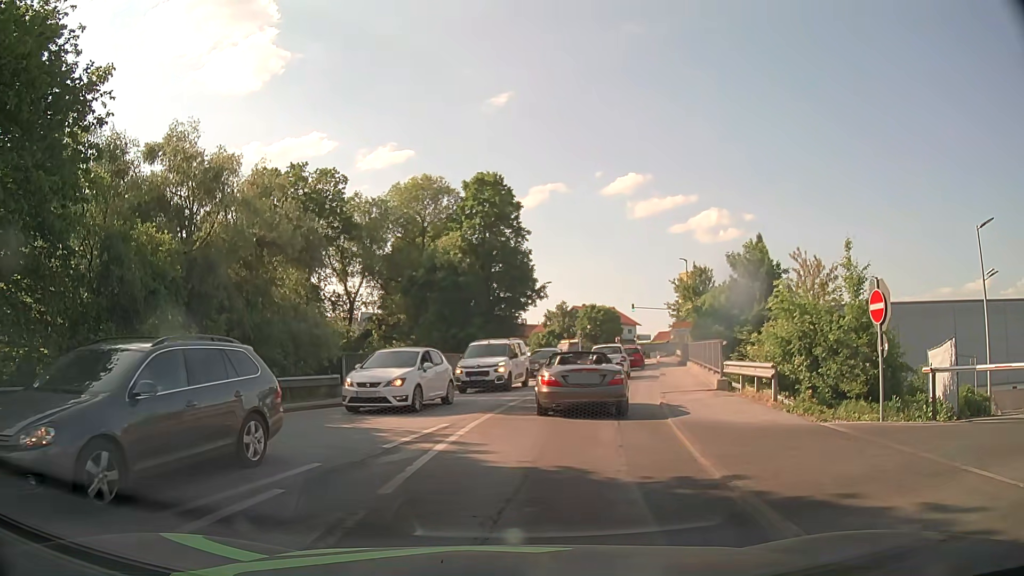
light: Day
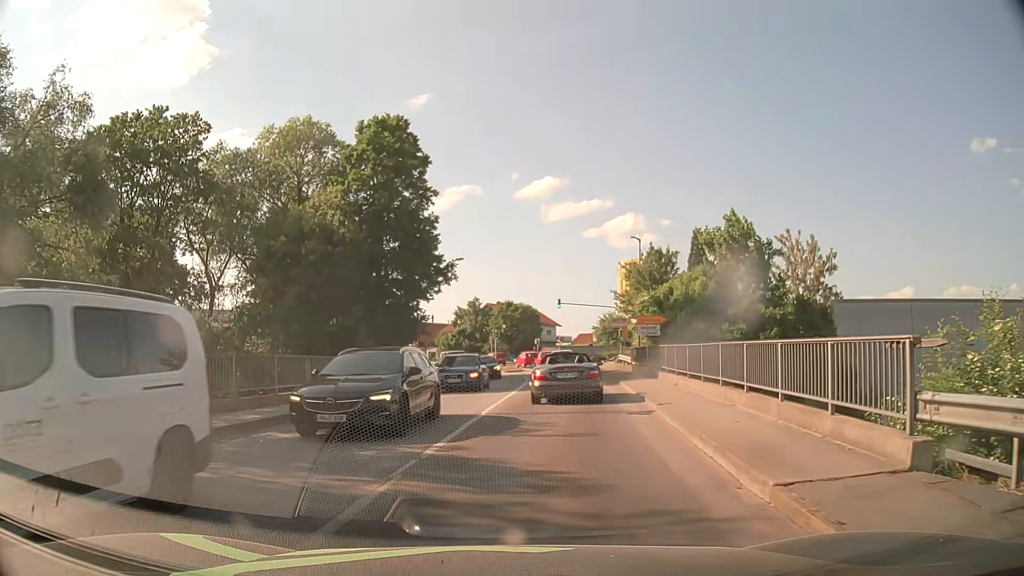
(+0.7, +12.7) m; +7°
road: tertiary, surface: asphalt
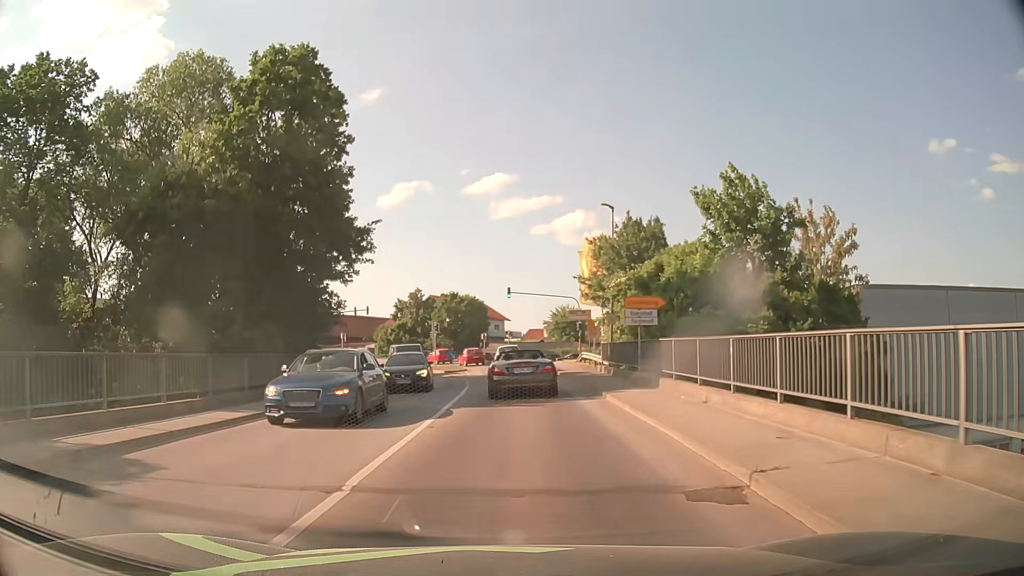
(+0.5, +8.6) m; +4°
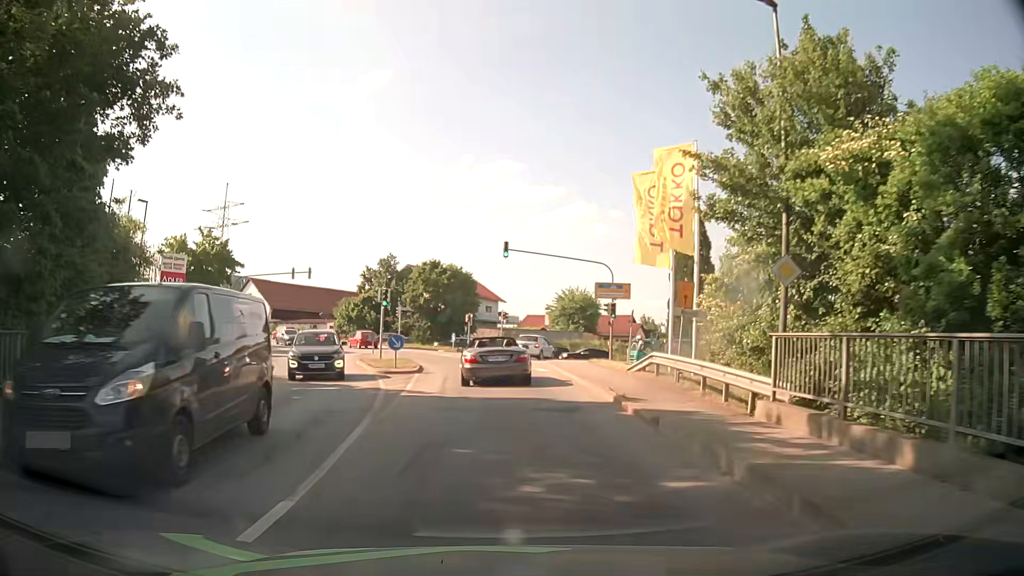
(+0.3, +20.7) m; +1°
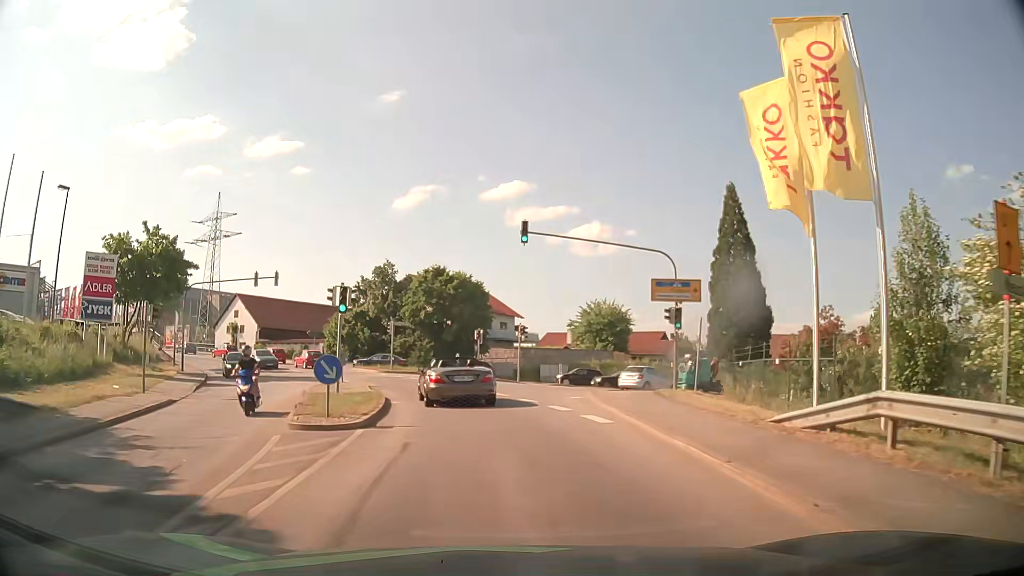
(0.0, +11.3) m; -1°
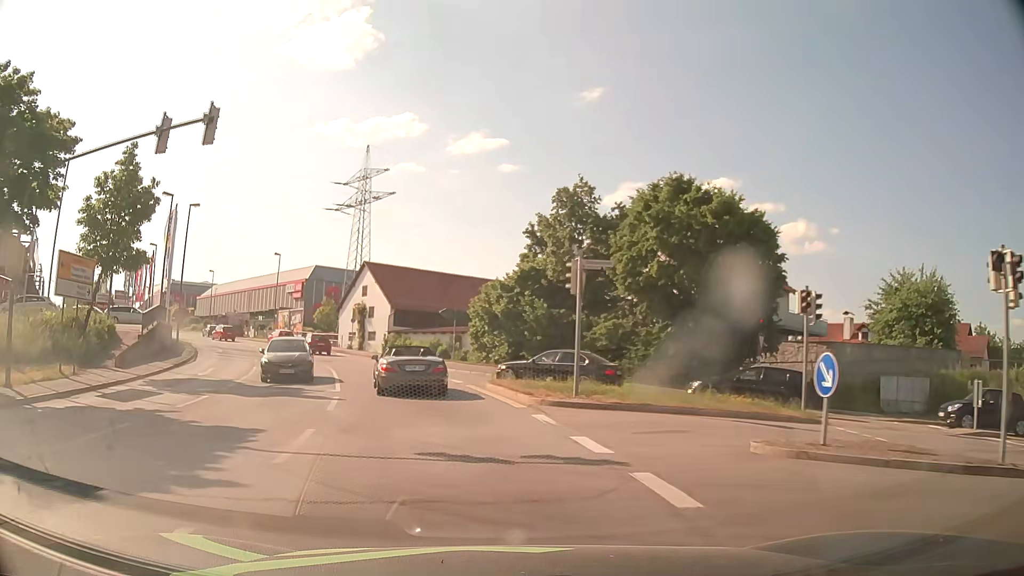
(-3.7, +29.8) m; -18°
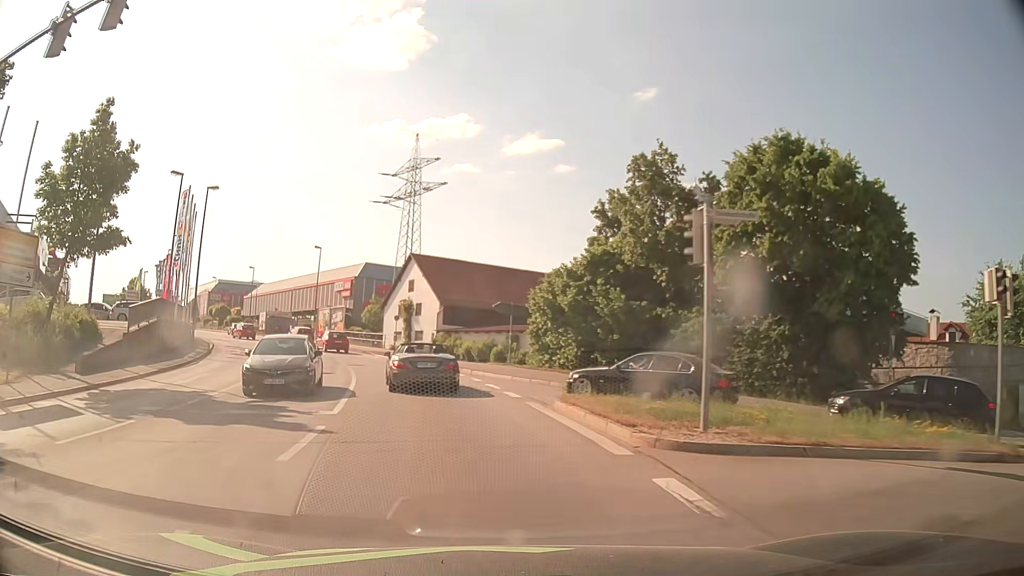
(-0.3, +6.3) m; -5°
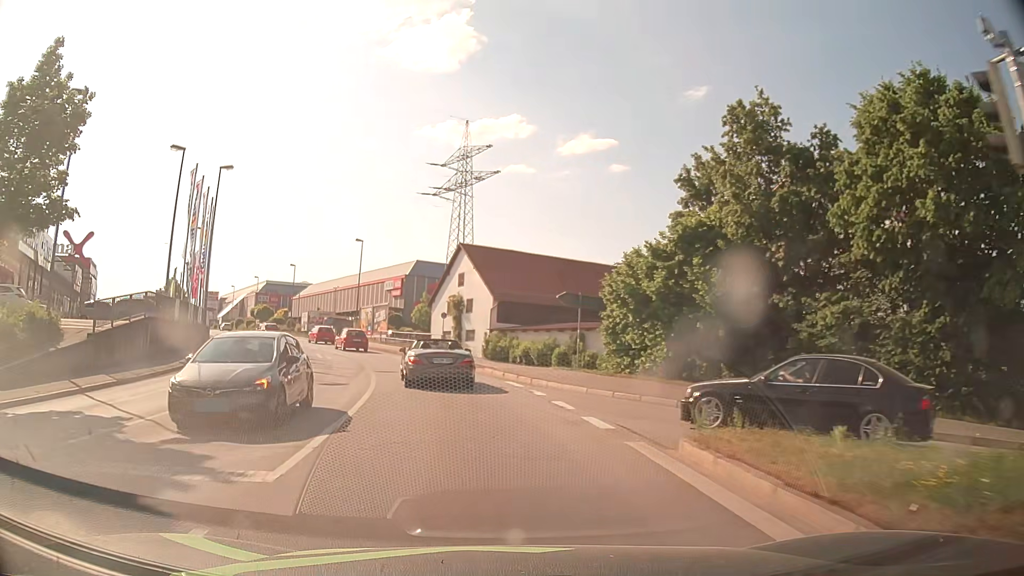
(-0.2, +6.3) m; -5°
(-1, +10) (-2, +20) (-5, +30) (-8, +39) (-12, +48) (-17, +57) (-22, +66) (-27, +74) (-32, +83) (-37, +92) m
